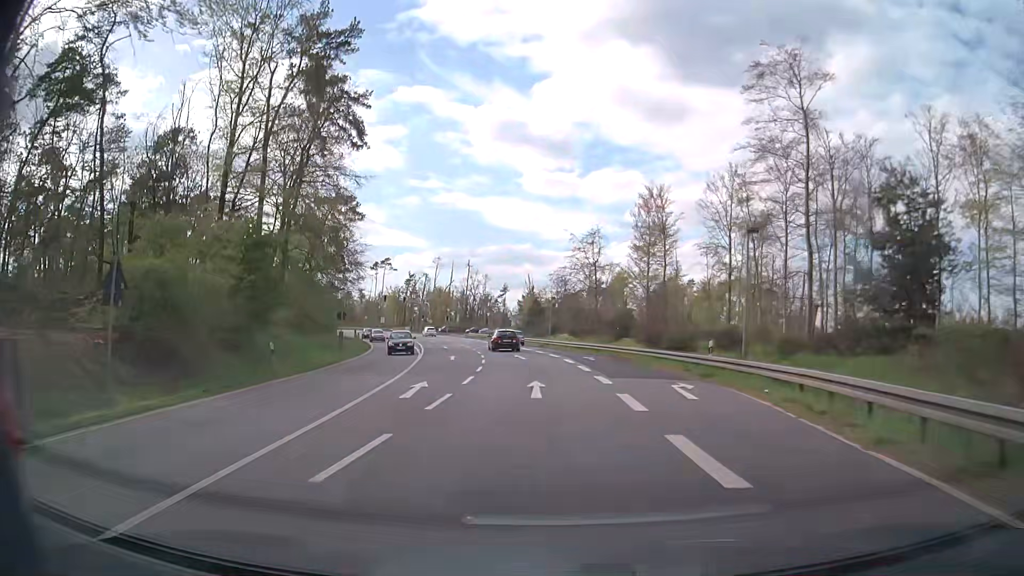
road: primary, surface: asphalt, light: Day
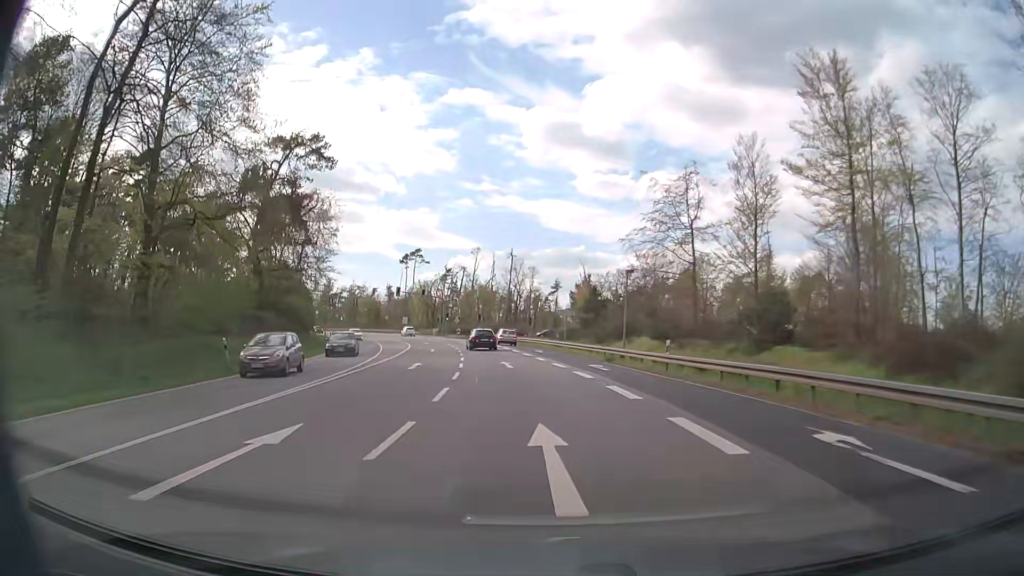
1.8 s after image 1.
(-1.0, +29.0) m; -4°
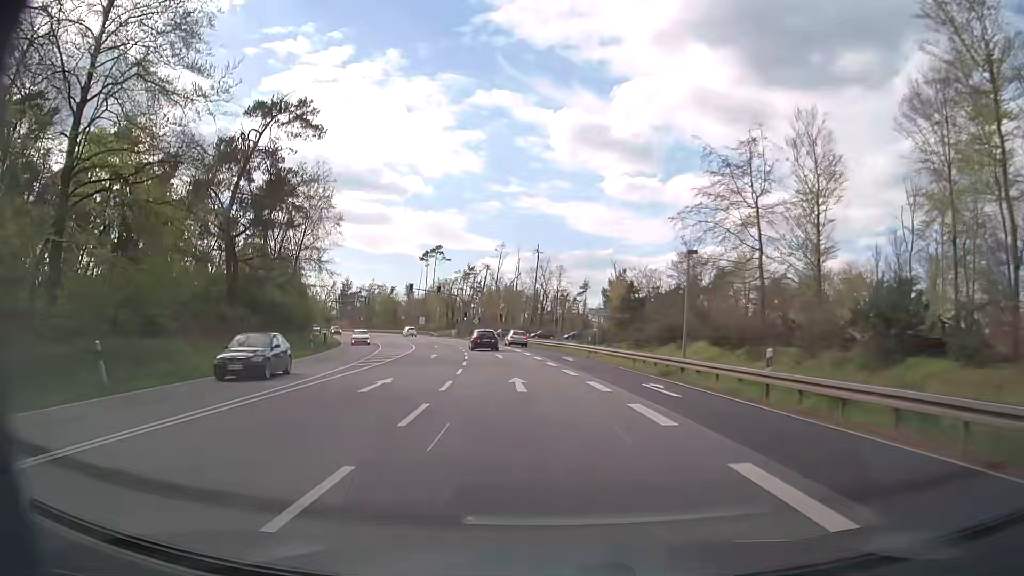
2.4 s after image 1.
(-0.2, +9.6) m; -2°
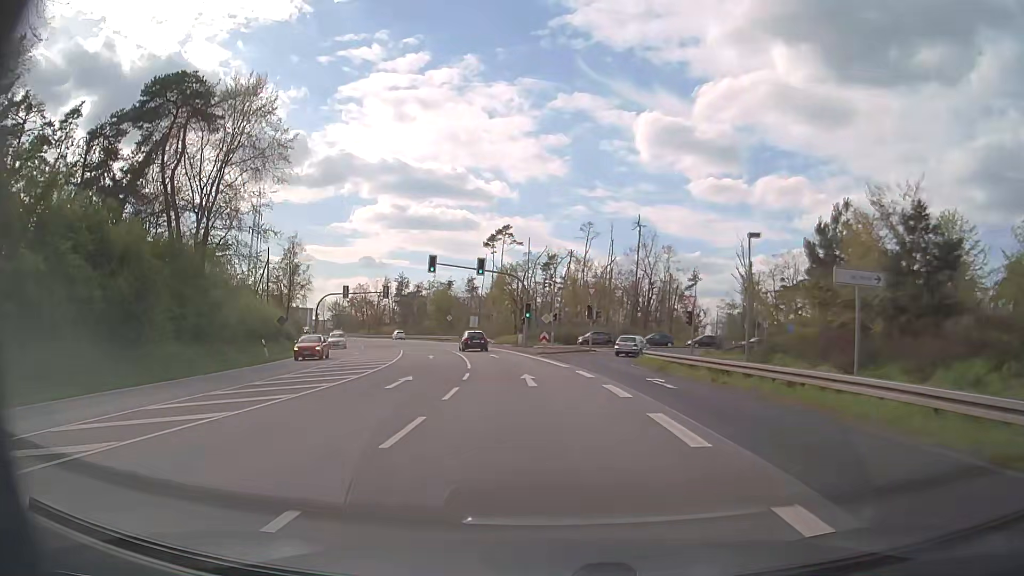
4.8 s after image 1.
(-2.8, +38.0) m; -8°
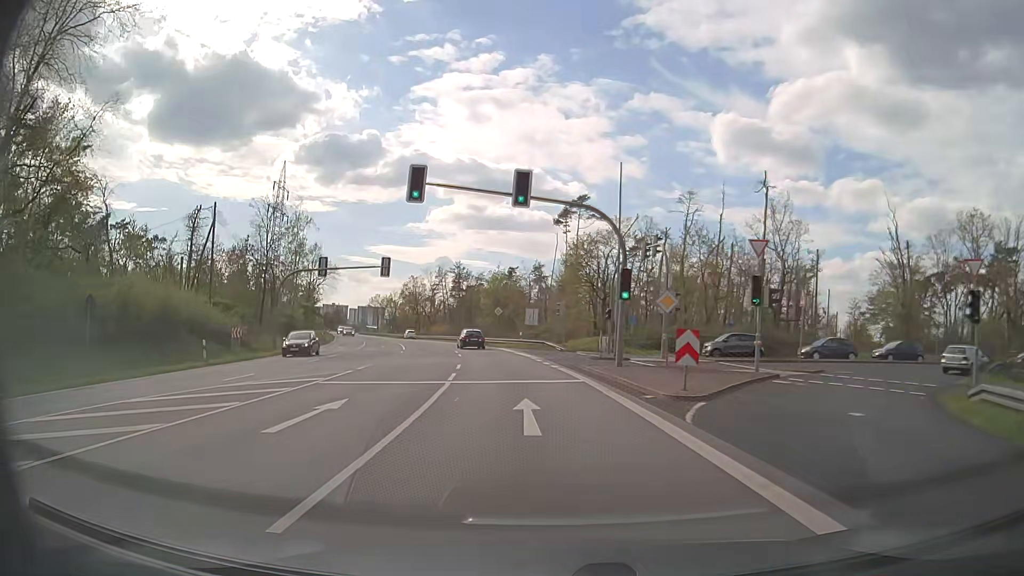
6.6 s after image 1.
(-1.5, +28.5) m; -6°
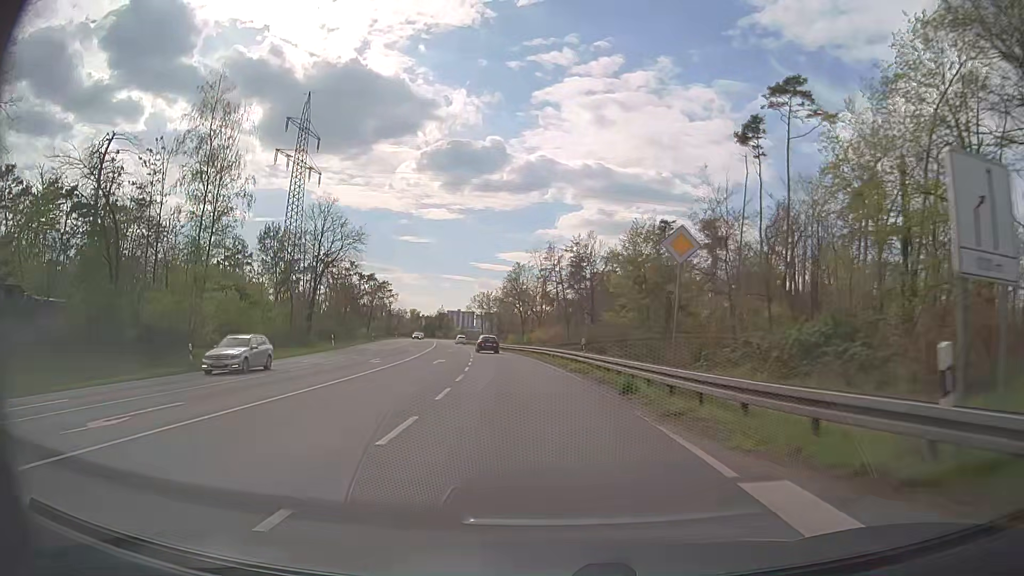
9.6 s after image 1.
(-4.7, +47.5) m; -11°
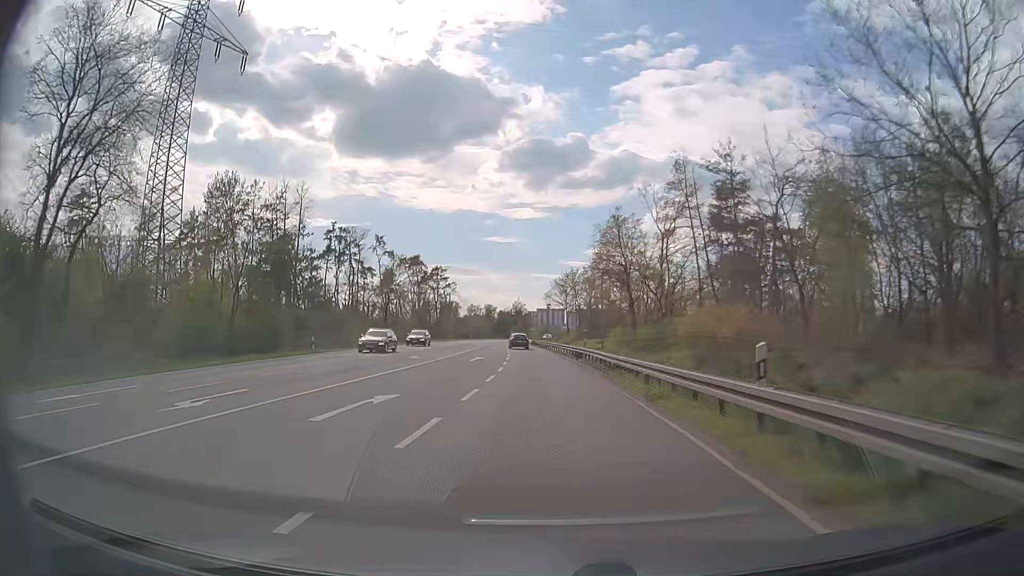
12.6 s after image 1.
(-3.7, +48.5) m; -8°
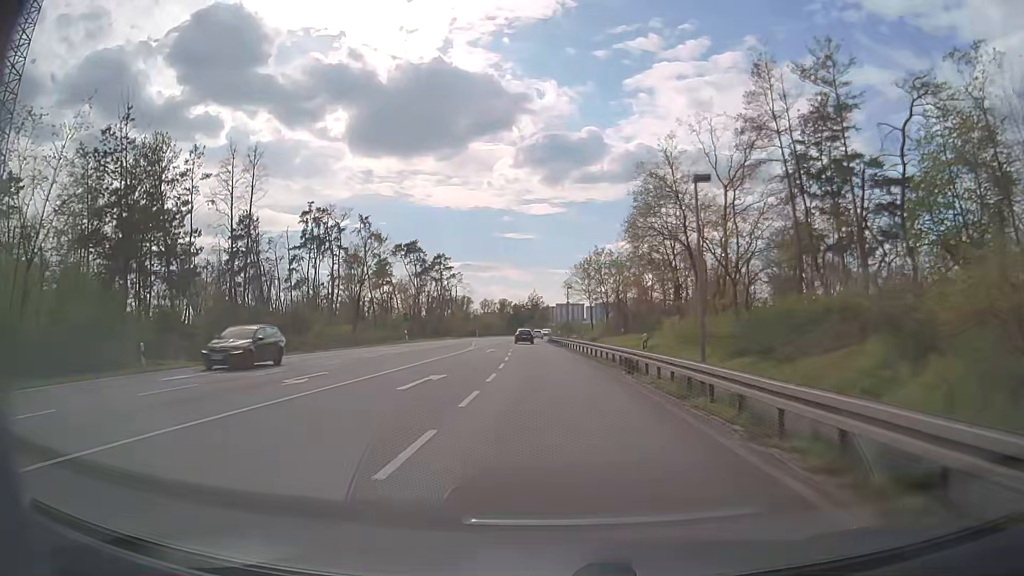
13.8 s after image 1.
(-0.3, +20.0) m; -2°
(0, +10) (0, +20) (-1, +30) (-1, +40) (-2, +50) (-2, +60) (-3, +70) (-3, +80) (-3, +90) (-3, +100) m
